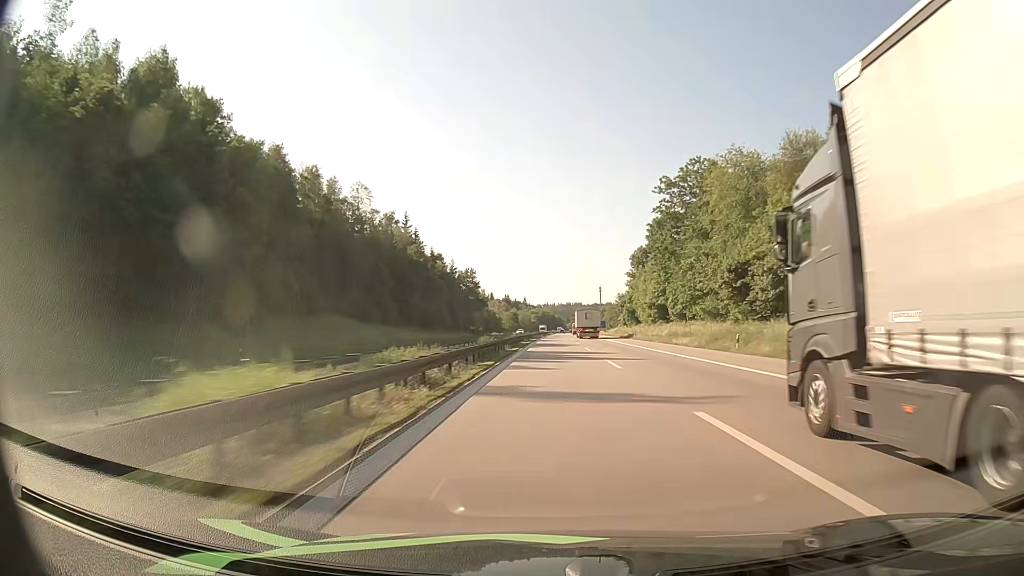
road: motorway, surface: asphalt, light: Day
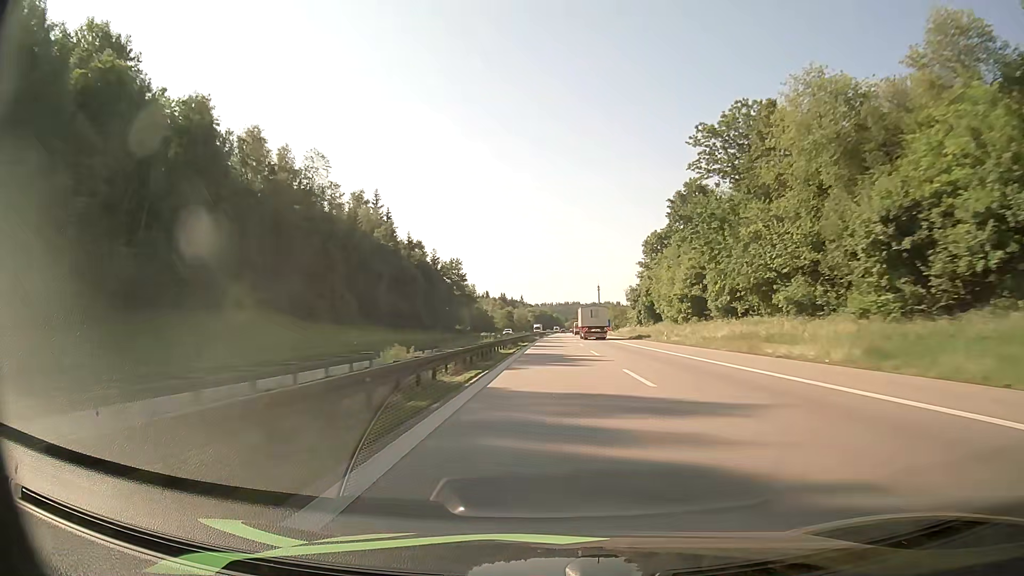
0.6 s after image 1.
(0.0, +24.9) m; 0°
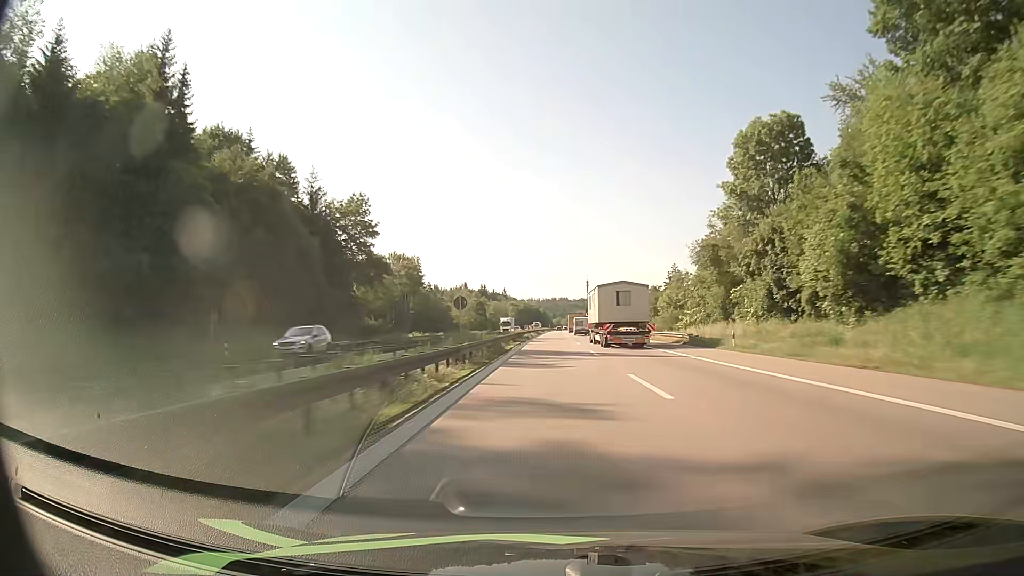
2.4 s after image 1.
(+0.6, +74.6) m; +1°
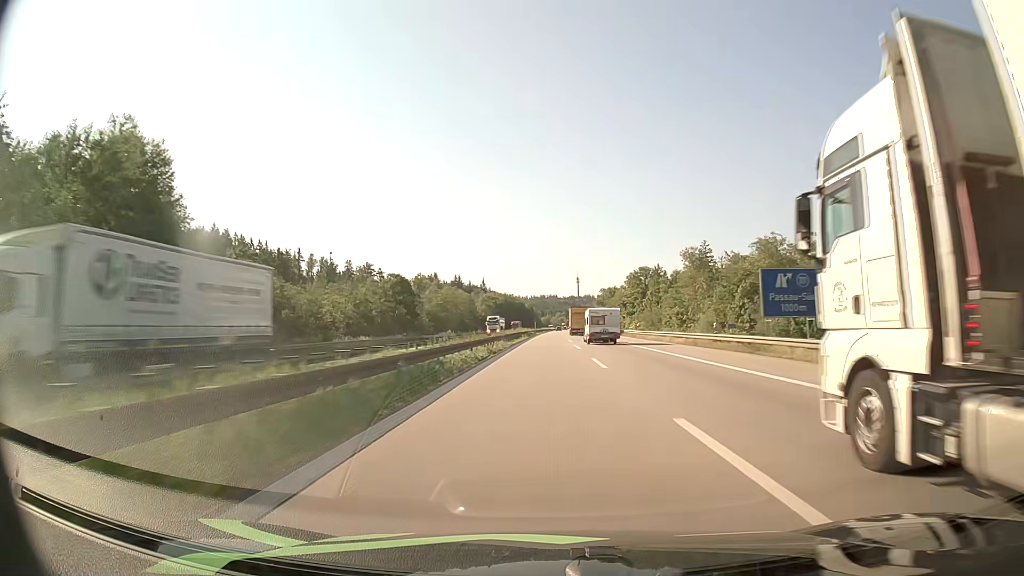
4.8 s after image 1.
(+1.0, +97.8) m; +1°
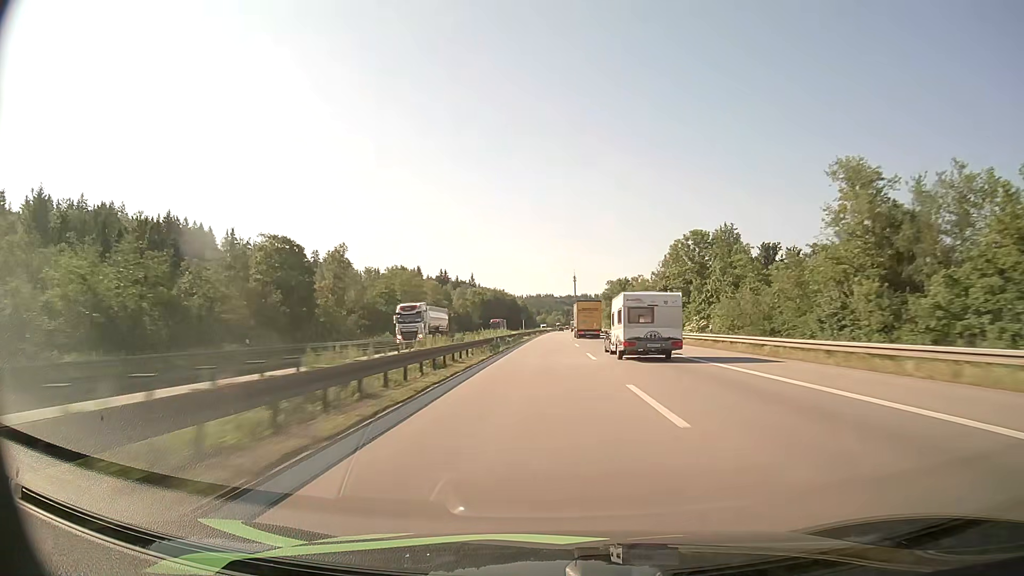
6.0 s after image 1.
(+0.1, +48.1) m; 0°
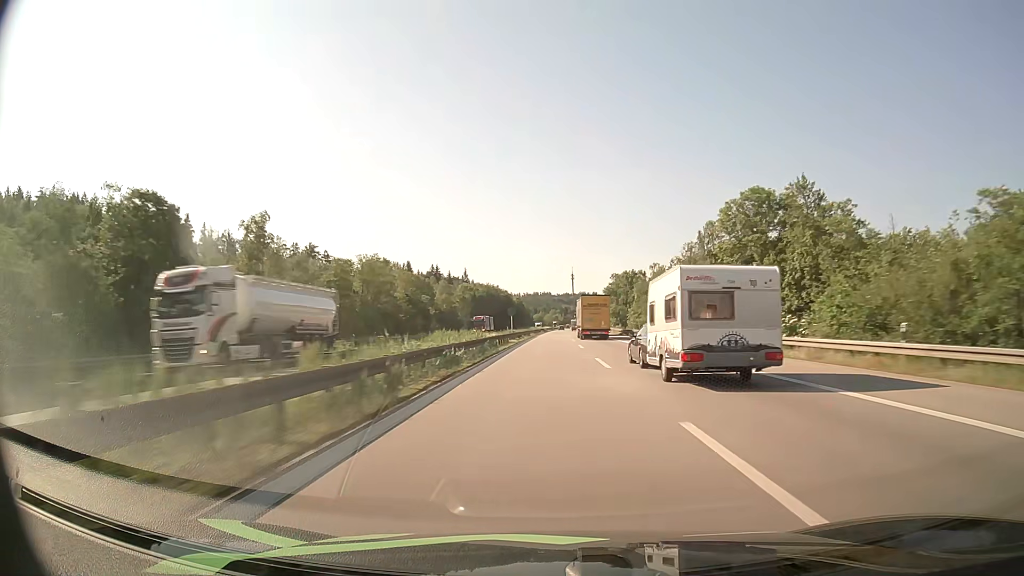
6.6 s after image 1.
(+0.1, +23.9) m; 0°
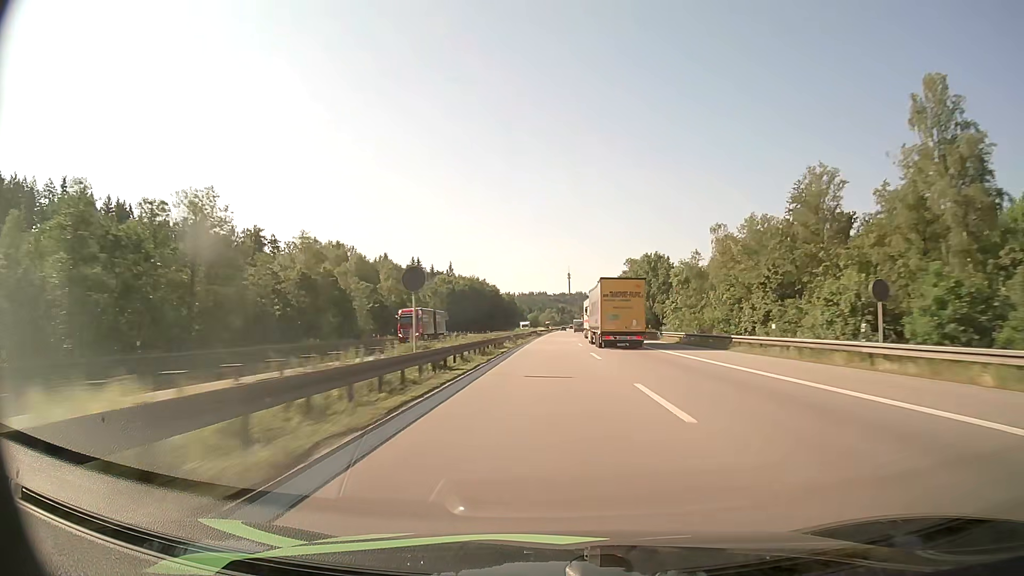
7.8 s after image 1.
(+0.2, +47.4) m; 0°
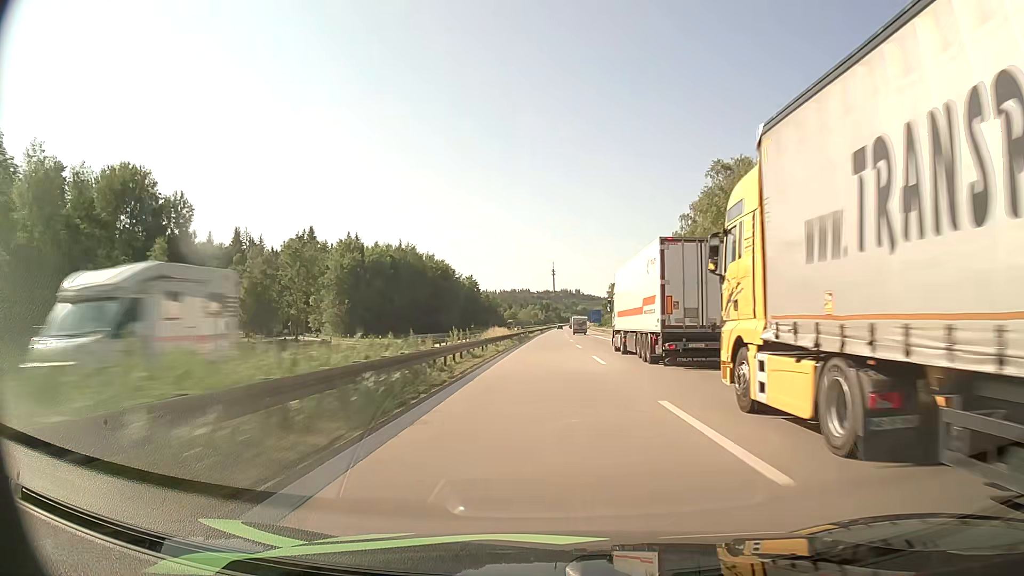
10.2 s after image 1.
(+0.9, +93.3) m; +1°
(0, +10) (0, +20) (0, +30) (0, +40) (0, +50) (0, +60) (0, +70) (+1, +80) (+1, +90) (+1, +100) m
